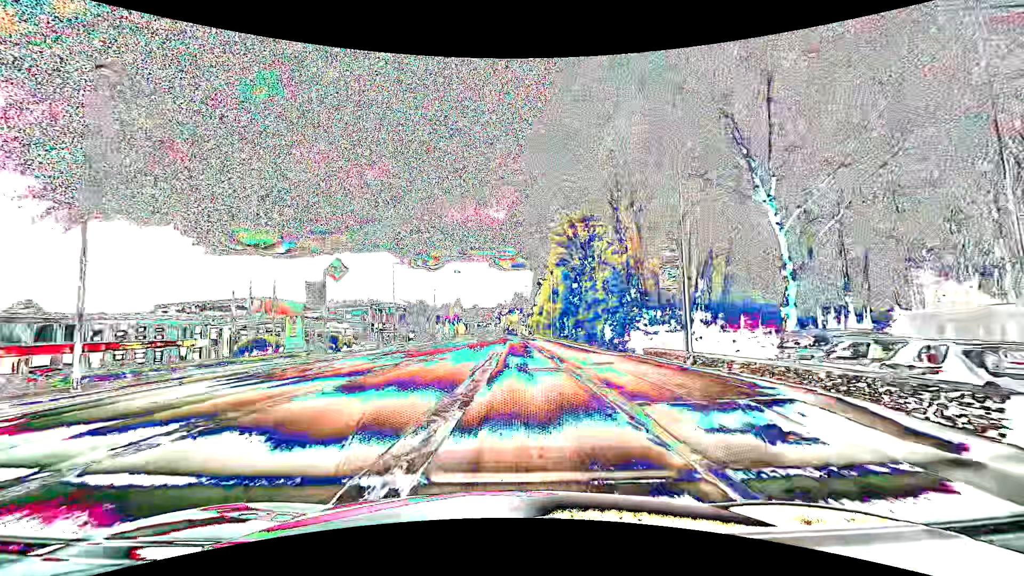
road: tertiary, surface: asphalt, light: Day
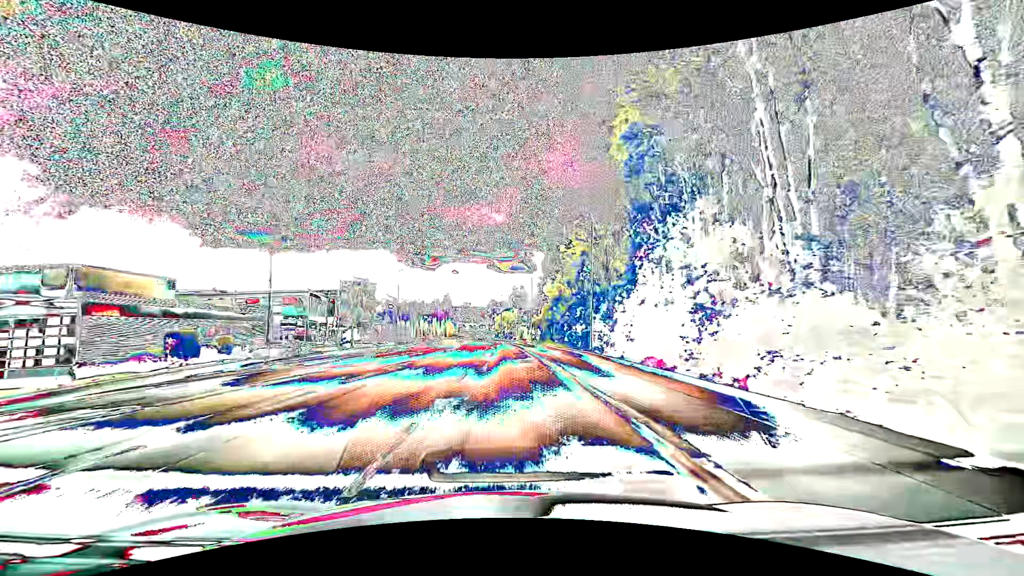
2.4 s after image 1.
(+0.2, +30.4) m; +1°
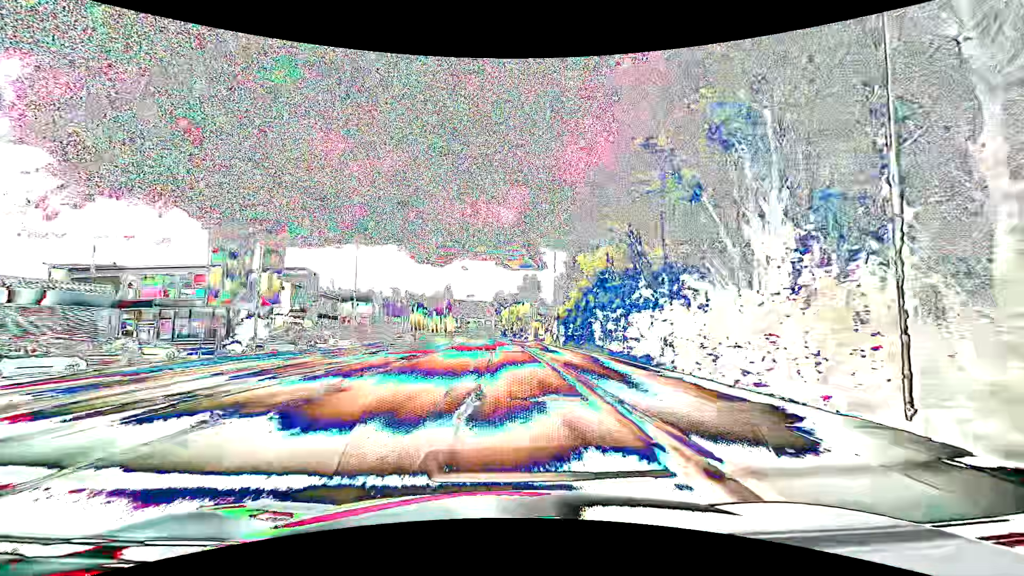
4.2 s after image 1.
(-0.4, +22.8) m; -1°
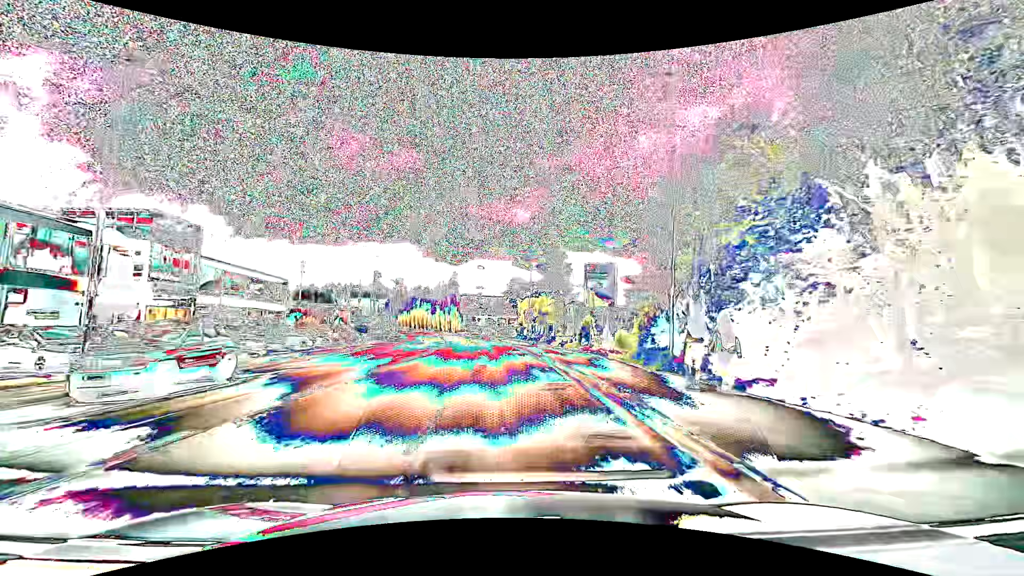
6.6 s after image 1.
(-0.5, +30.5) m; -2°
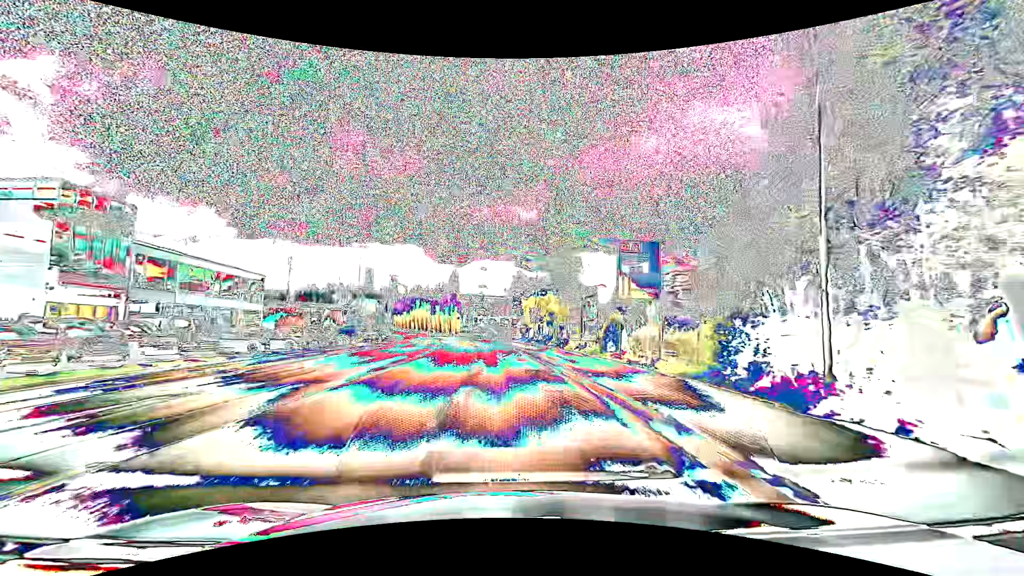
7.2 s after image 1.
(-0.1, +7.7) m; -1°
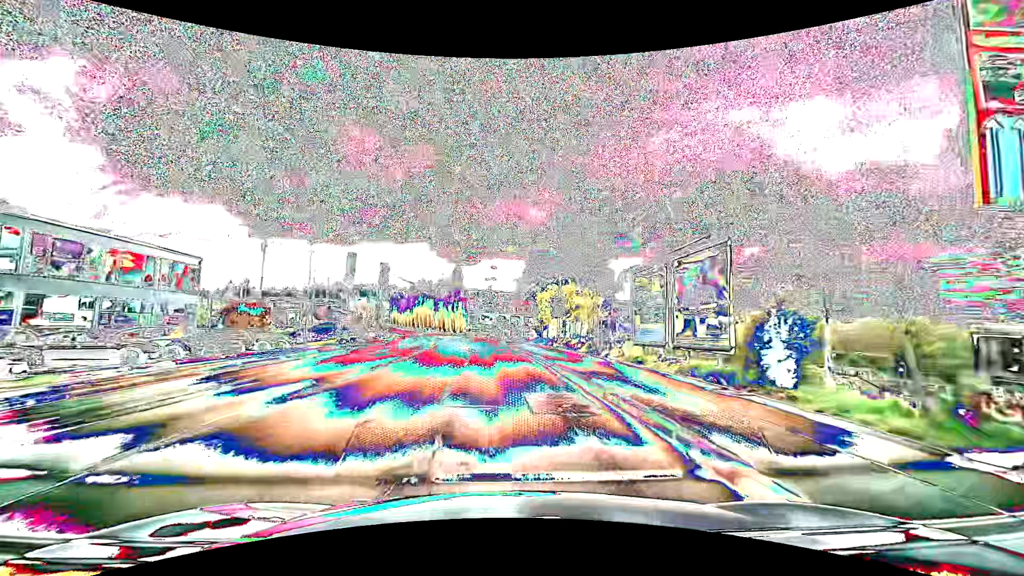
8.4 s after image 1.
(+0.1, +15.3) m; 0°
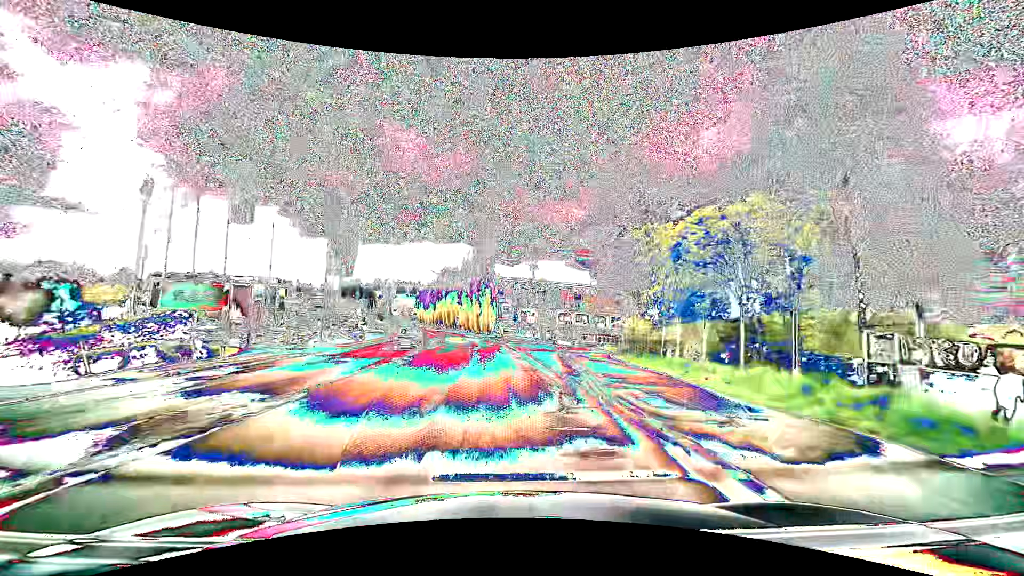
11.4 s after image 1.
(-1.6, +38.3) m; -5°
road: service
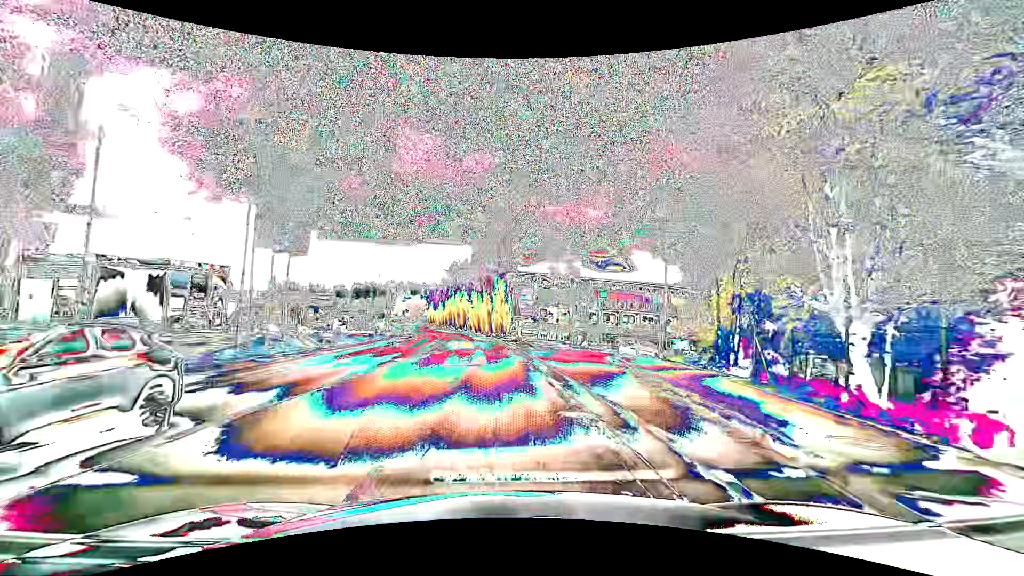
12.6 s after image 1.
(-0.3, +15.3) m; -2°
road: tertiary
(0, +10) (0, +20) (-1, +30) (-2, +40) (-2, +50) (-4, +60) (-5, +70) (-6, +80) (-8, +90) (-10, +99) m
